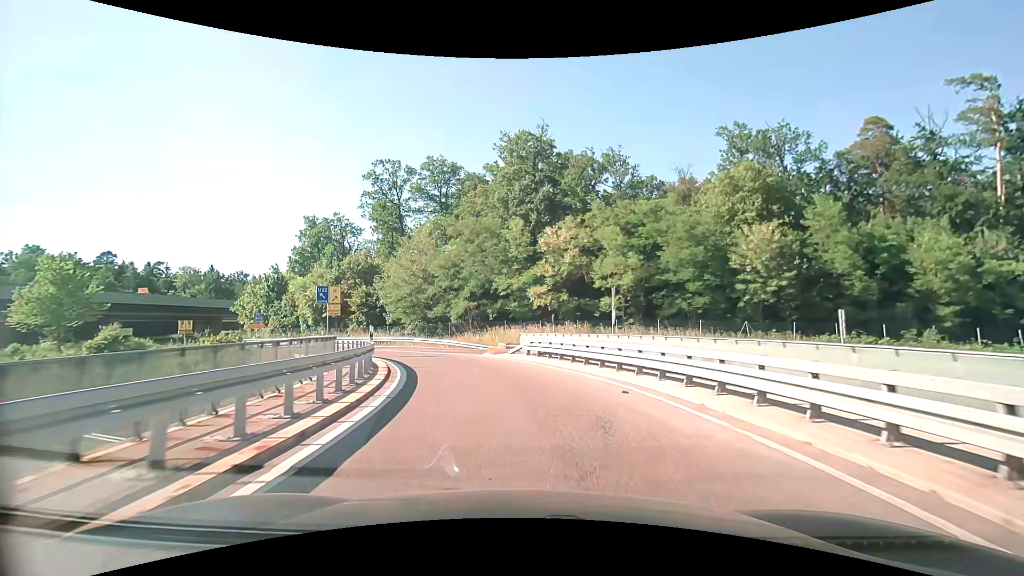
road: secondary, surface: asphalt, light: Day
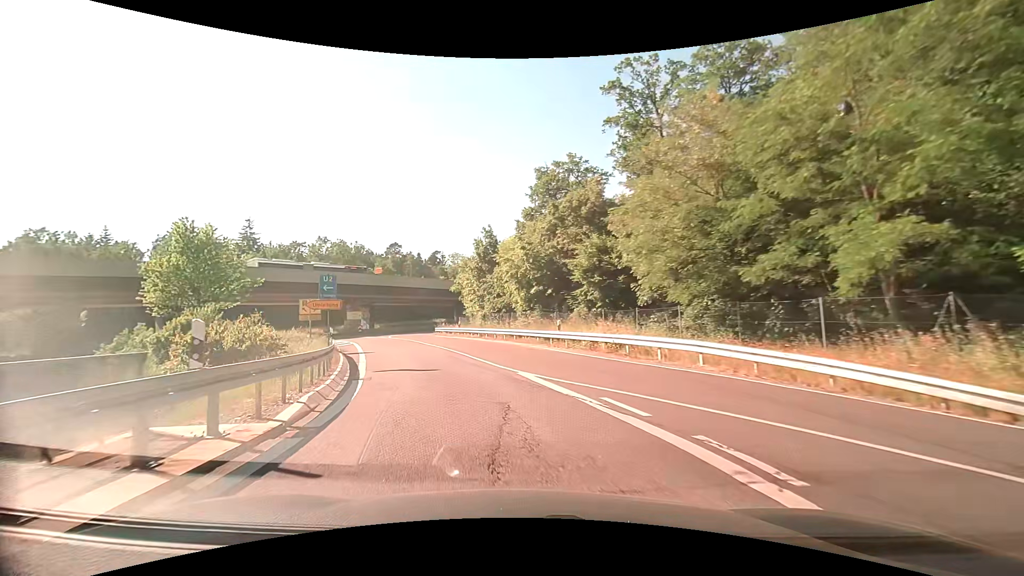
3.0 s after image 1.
(-5.4, +28.5) m; -30°
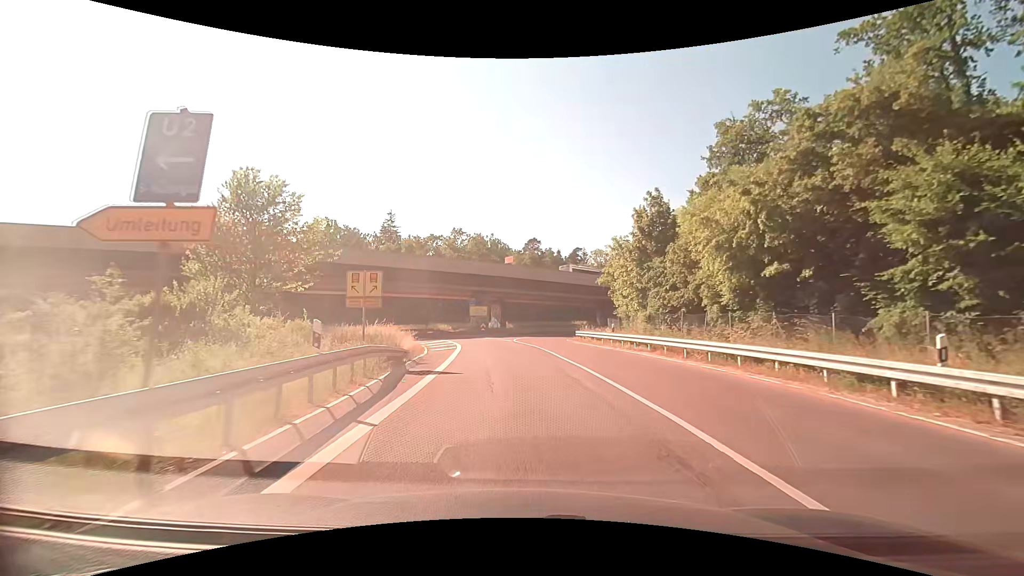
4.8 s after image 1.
(-2.5, +14.5) m; -18°
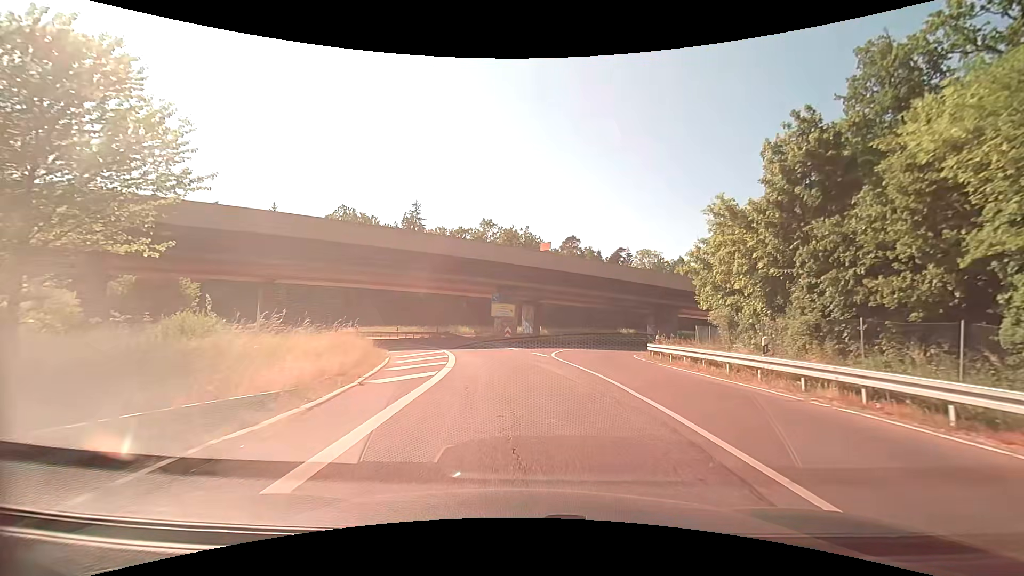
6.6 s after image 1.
(-0.3, +14.9) m; -3°
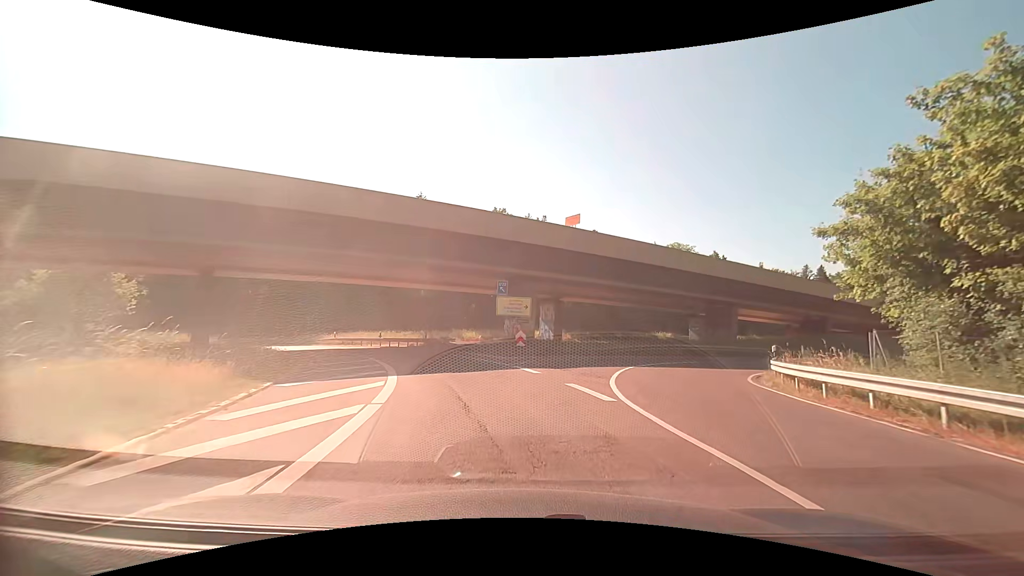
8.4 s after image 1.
(-0.2, +13.5) m; -2°
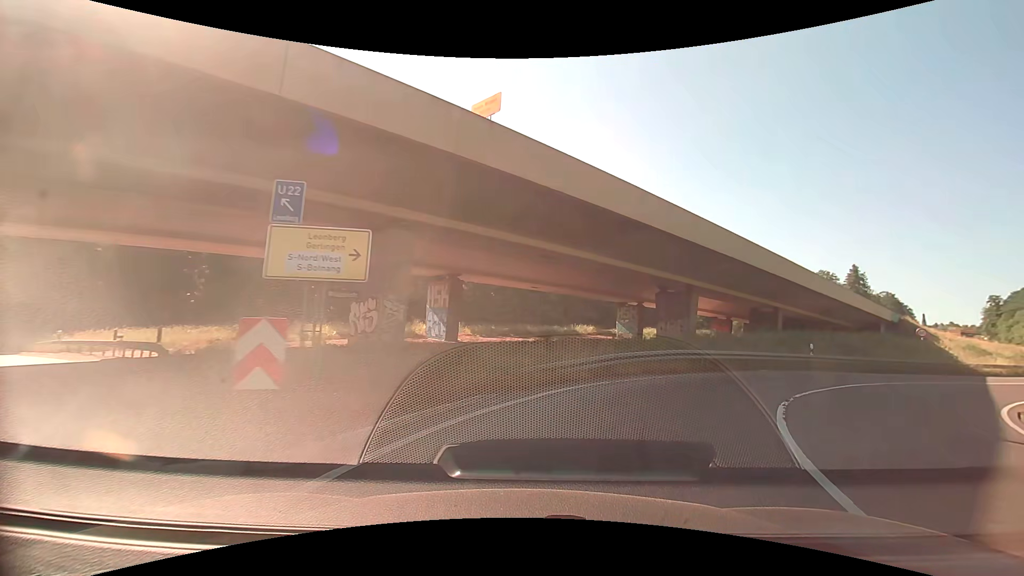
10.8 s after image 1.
(+1.0, +18.5) m; +10°
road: trunk_link
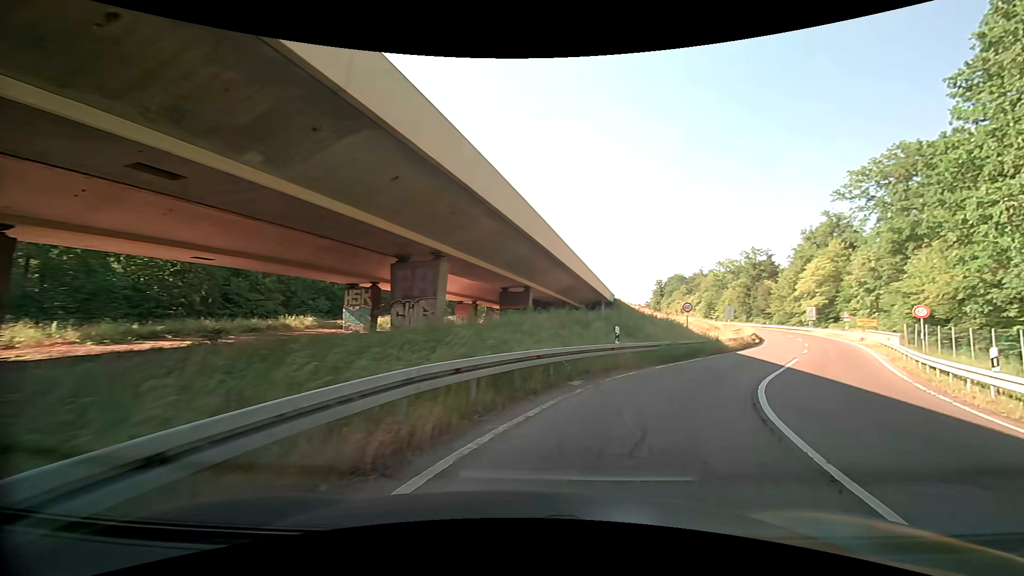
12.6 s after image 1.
(+3.1, +13.3) m; +28°
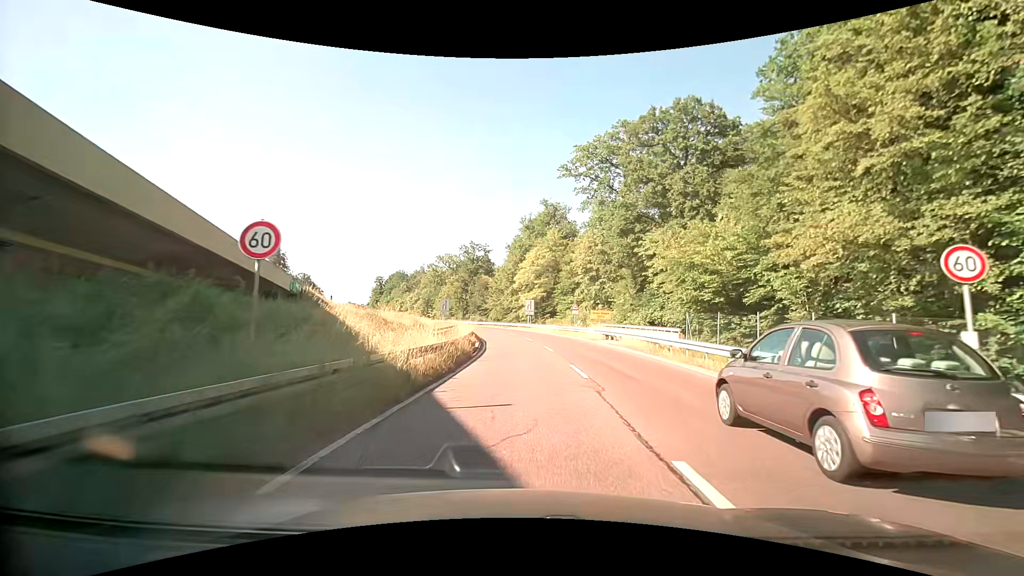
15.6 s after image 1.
(+8.8, +21.7) m; +32°
